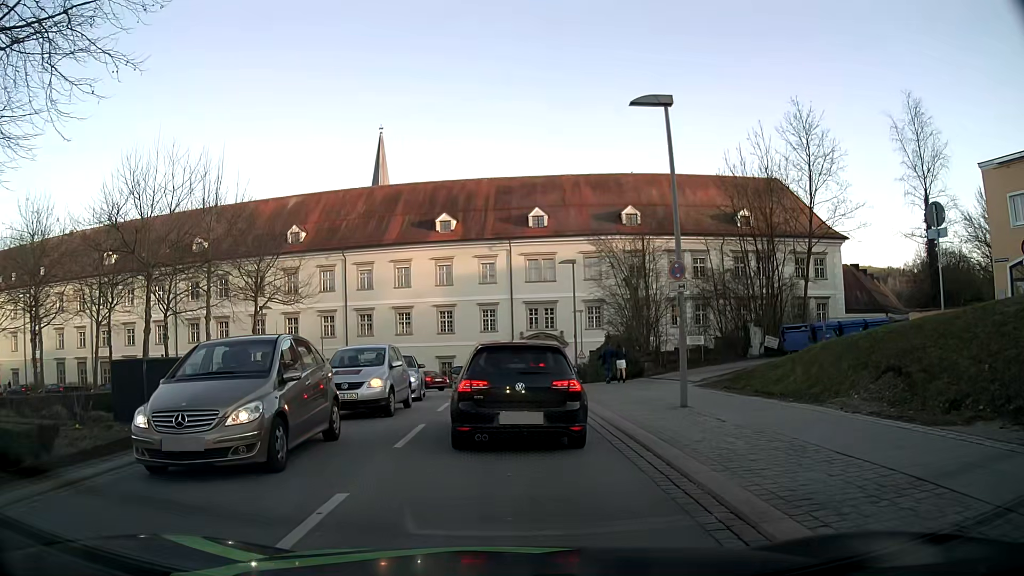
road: tertiary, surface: asphalt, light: Day
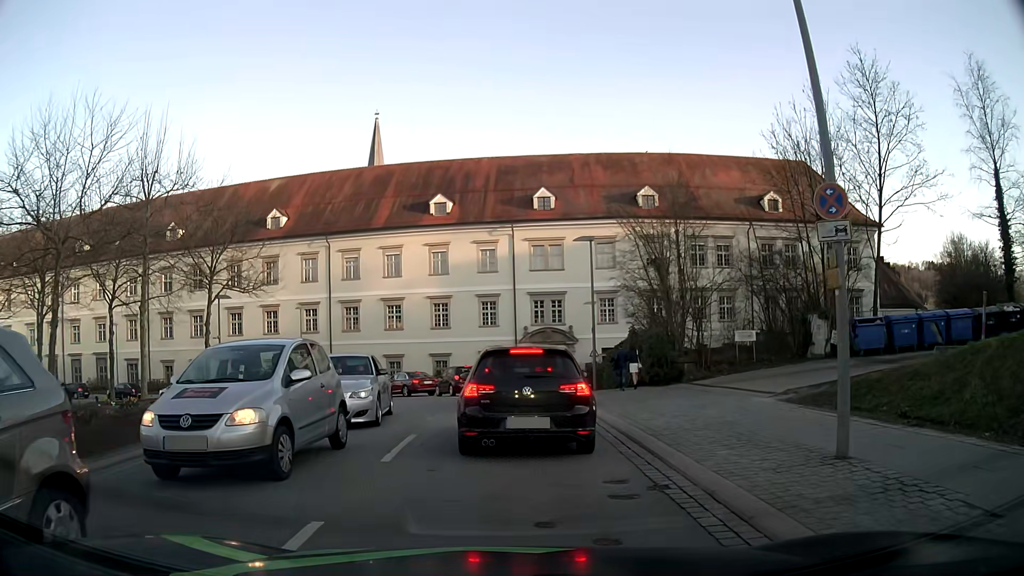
(0.0, +6.9) m; -1°
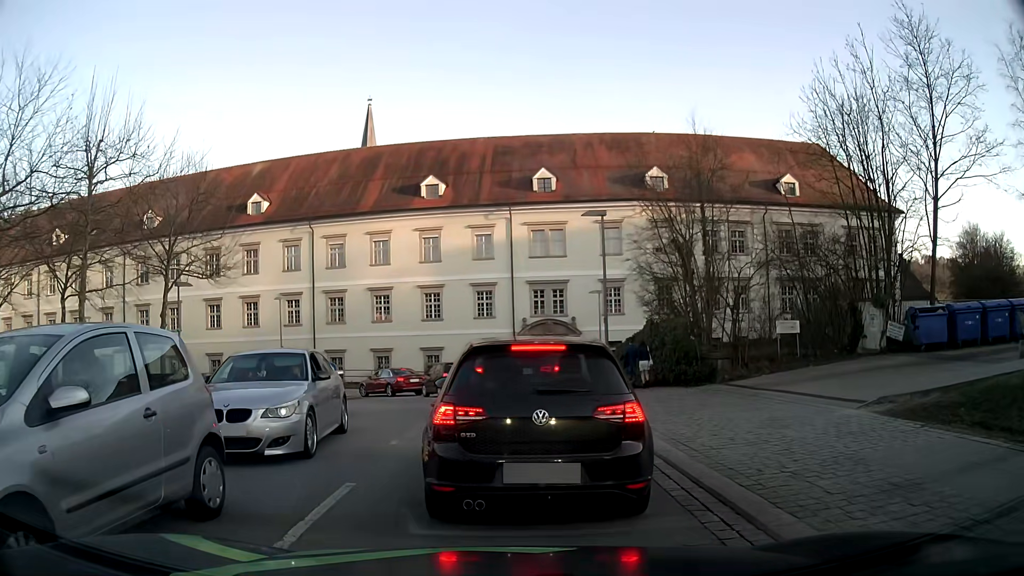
(+0.1, +4.2) m; +1°
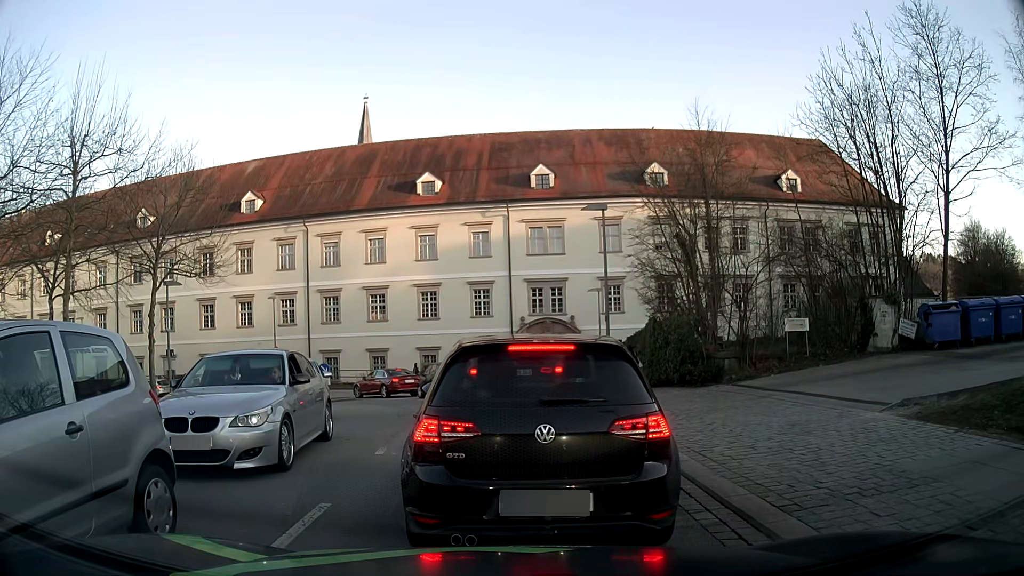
(0.0, +0.9) m; 0°
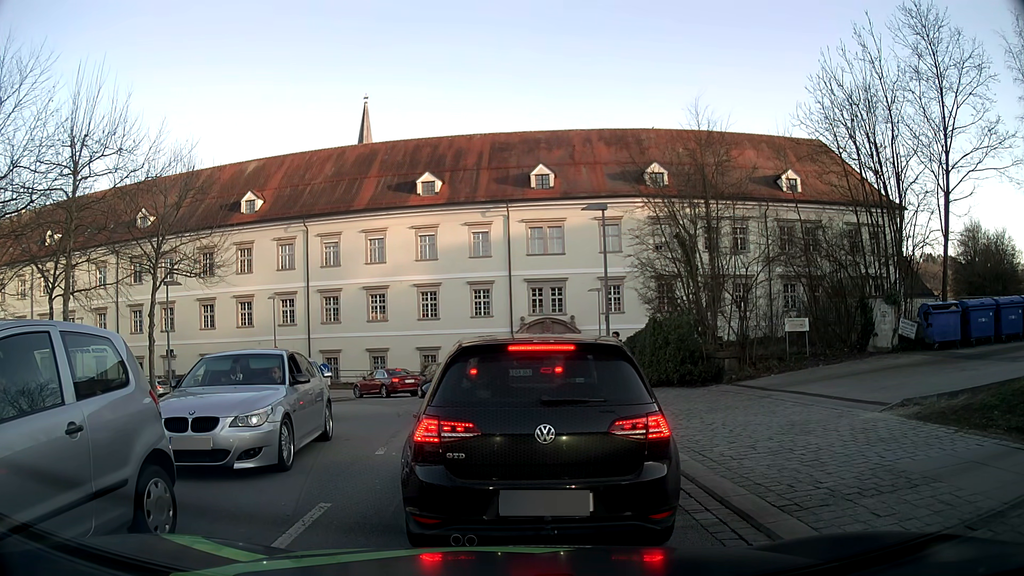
(0.0, +0.1) m; 0°
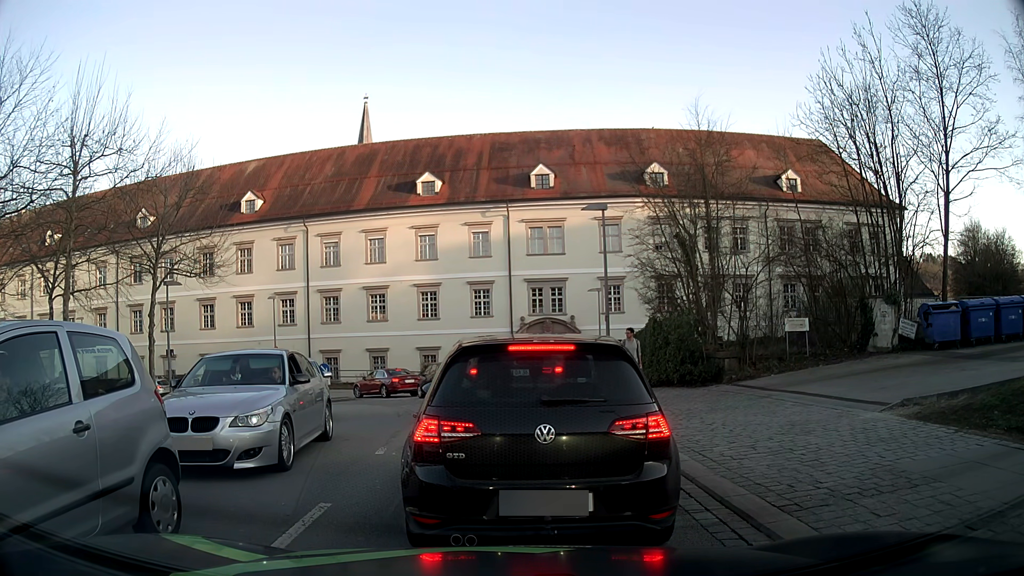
(0.0, 0.0) m; 0°
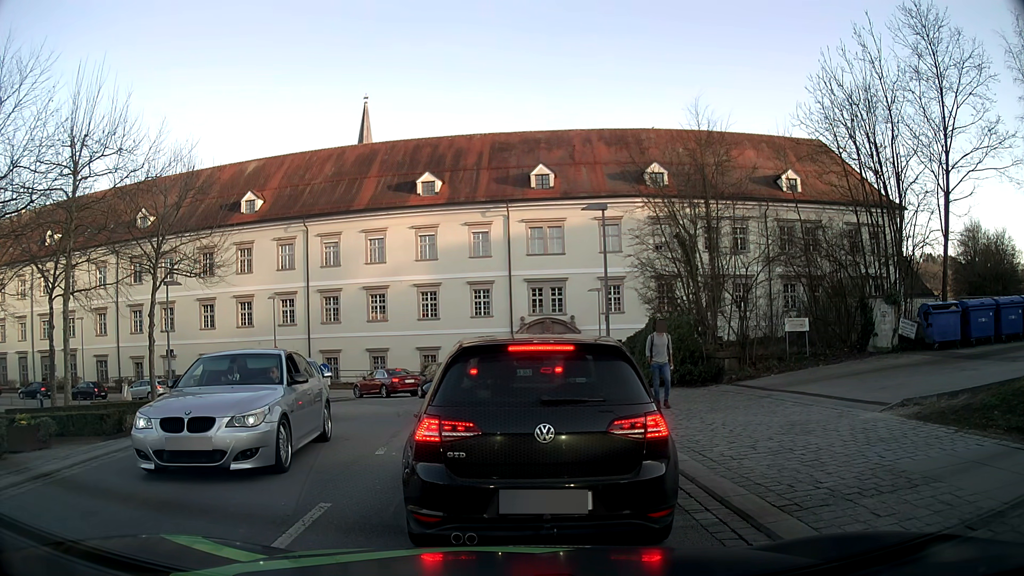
(0.0, 0.0) m; 0°
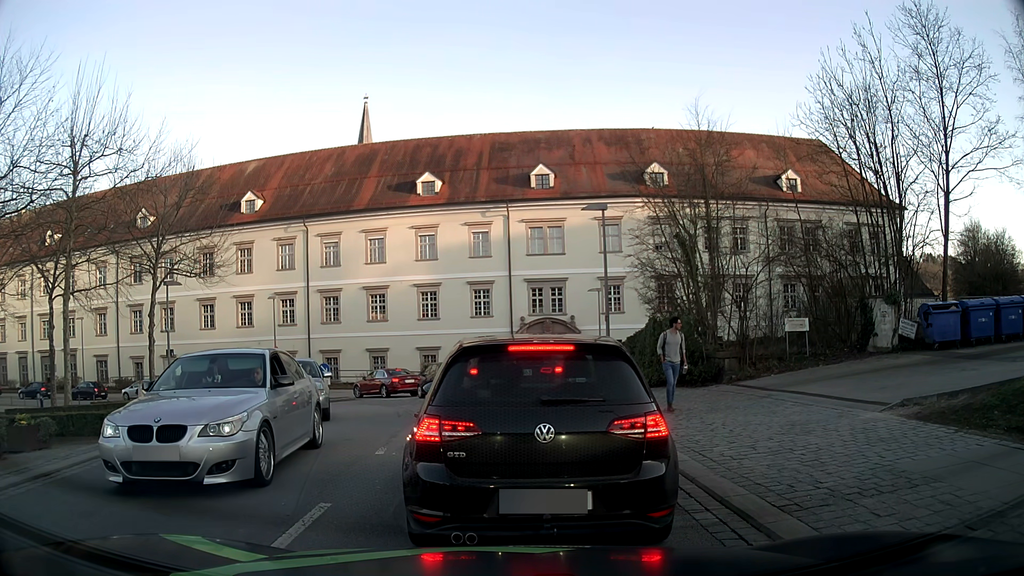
(0.0, 0.0) m; 0°
